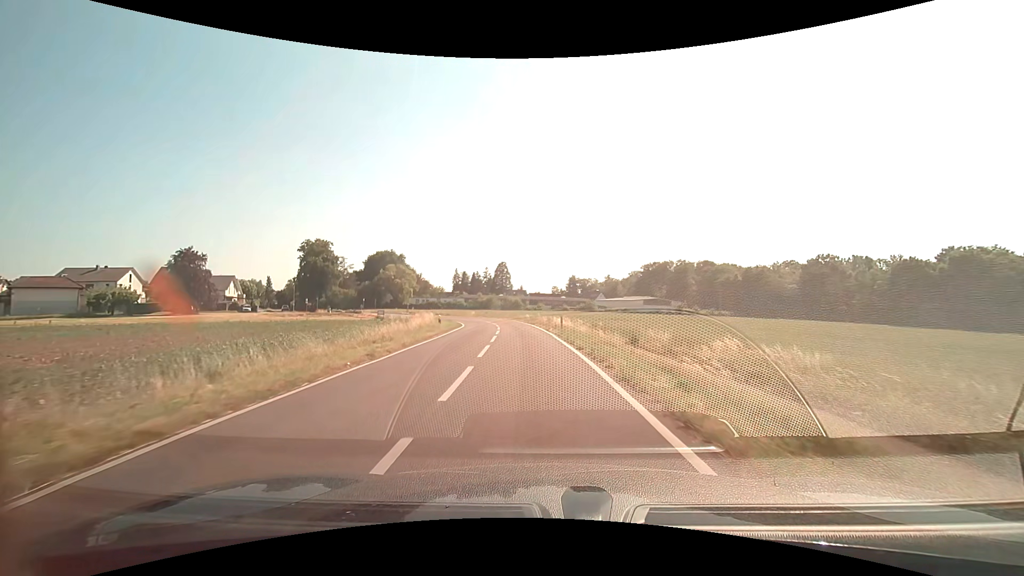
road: tertiary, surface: asphalt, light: Day
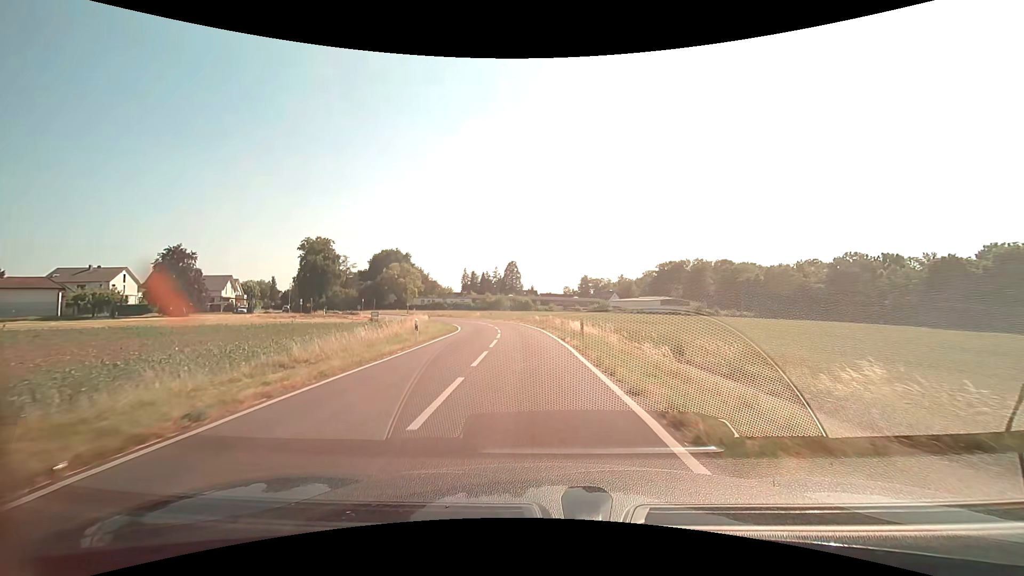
(-0.1, +7.6) m; -1°
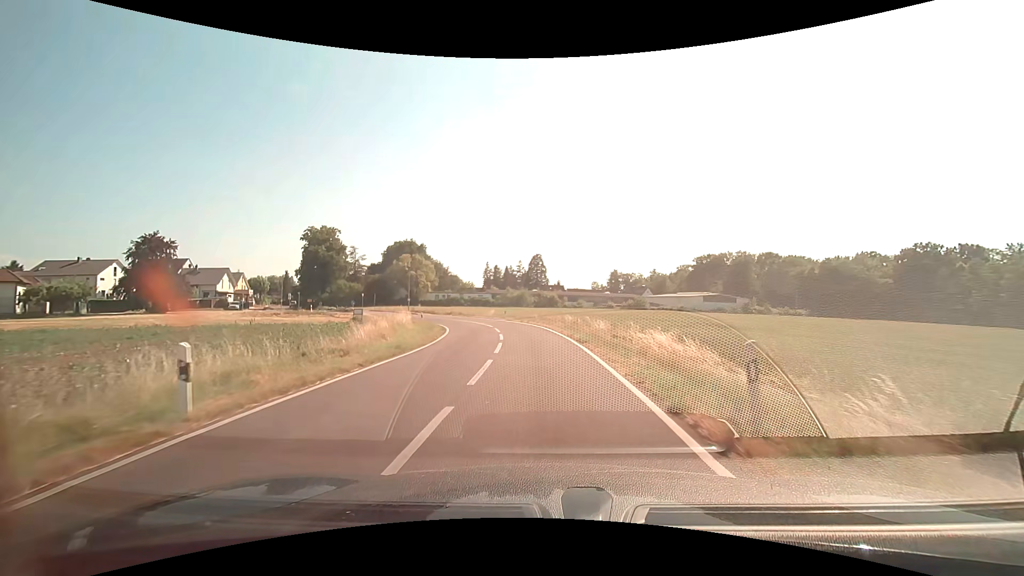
(-0.4, +14.9) m; -3°
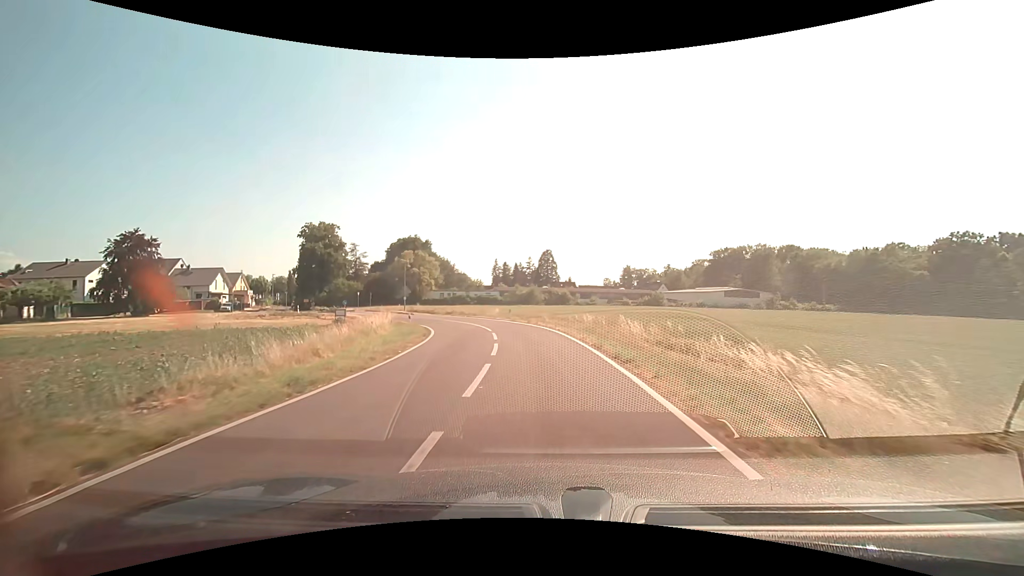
(-0.1, +7.3) m; -1°
